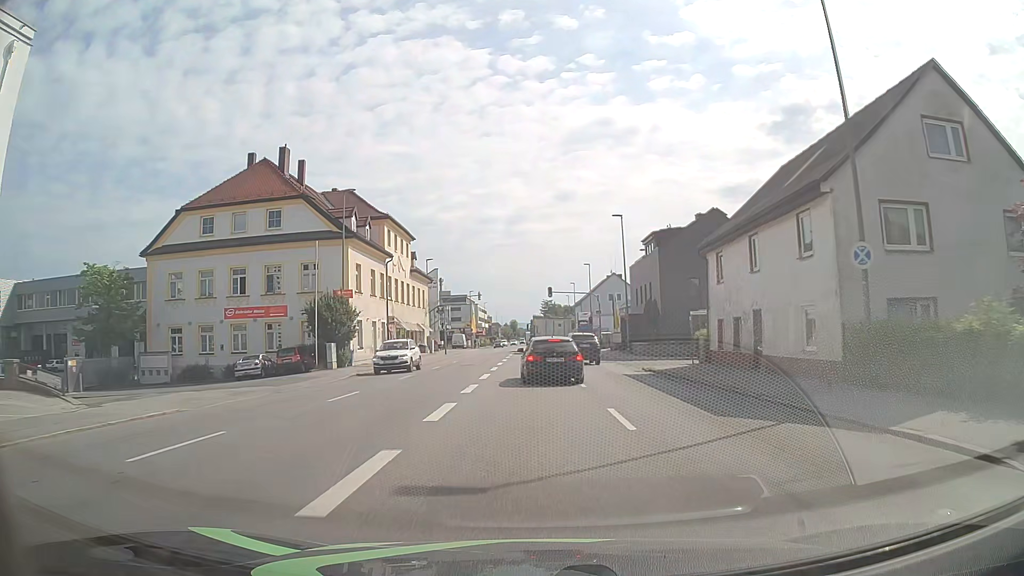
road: tertiary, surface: asphalt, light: Day
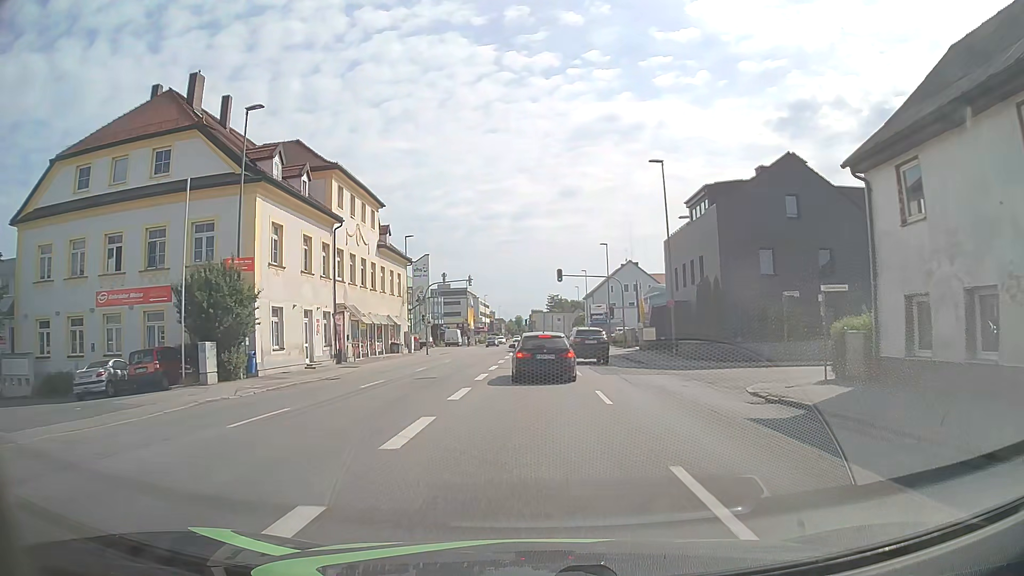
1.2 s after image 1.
(0.0, +14.9) m; -1°
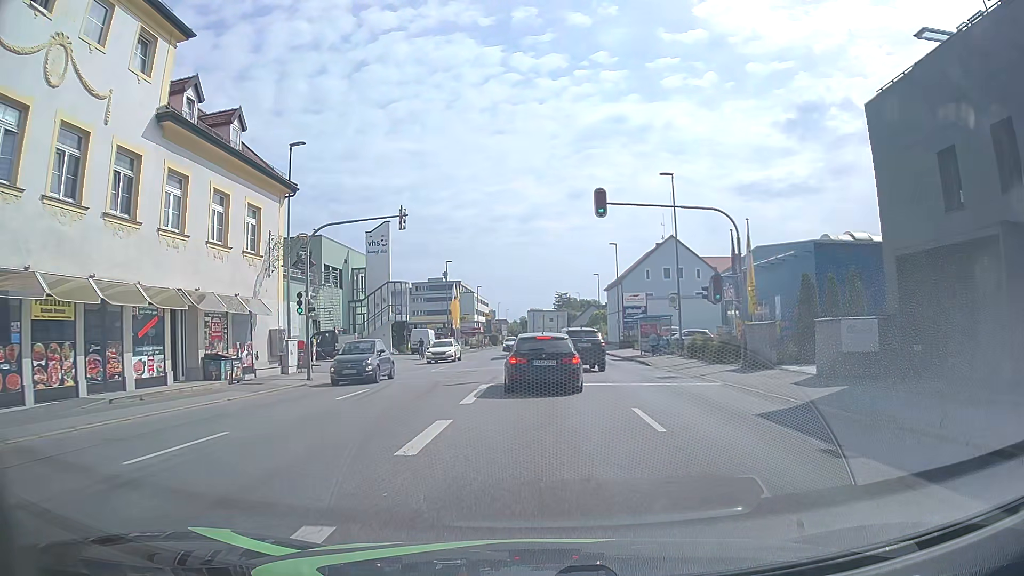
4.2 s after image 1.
(-0.2, +30.0) m; 0°
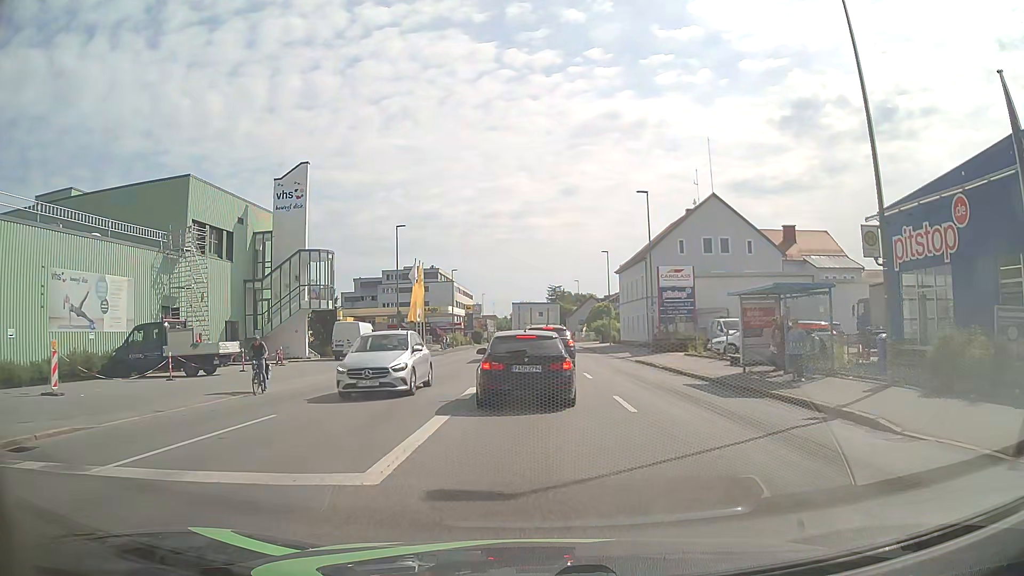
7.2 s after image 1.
(+0.1, +23.2) m; 0°
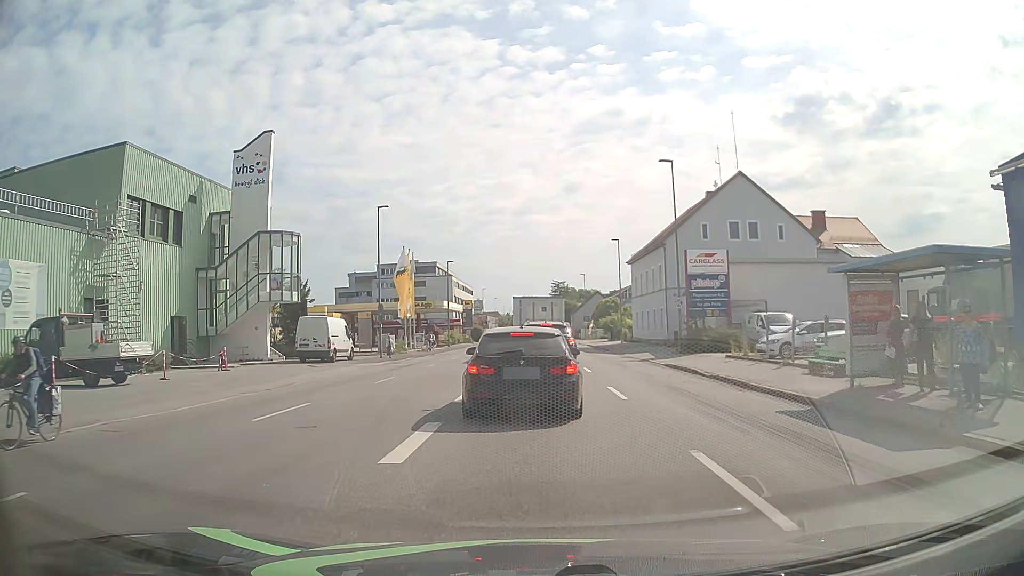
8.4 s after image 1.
(0.0, +7.0) m; -1°
